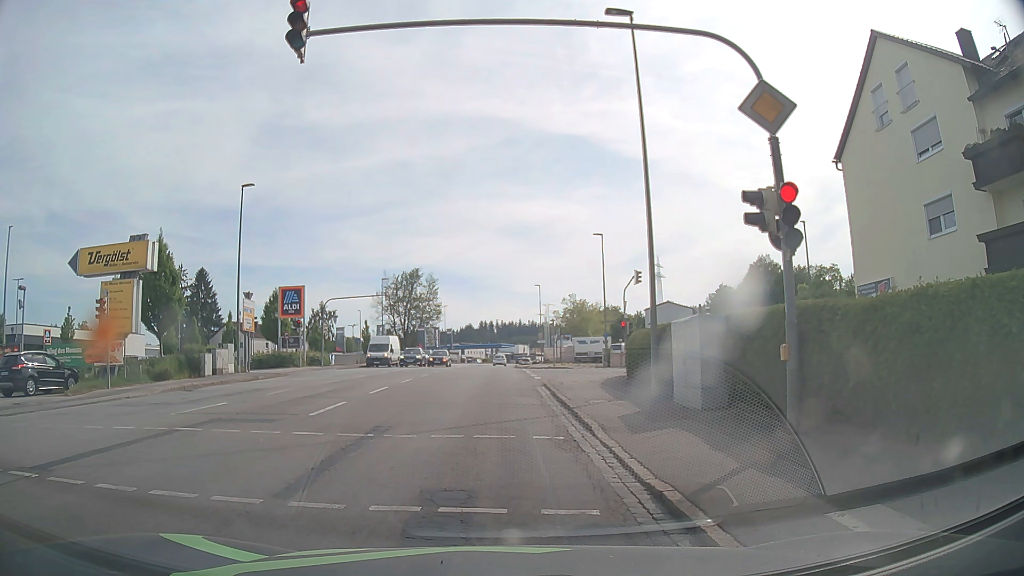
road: tertiary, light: Day
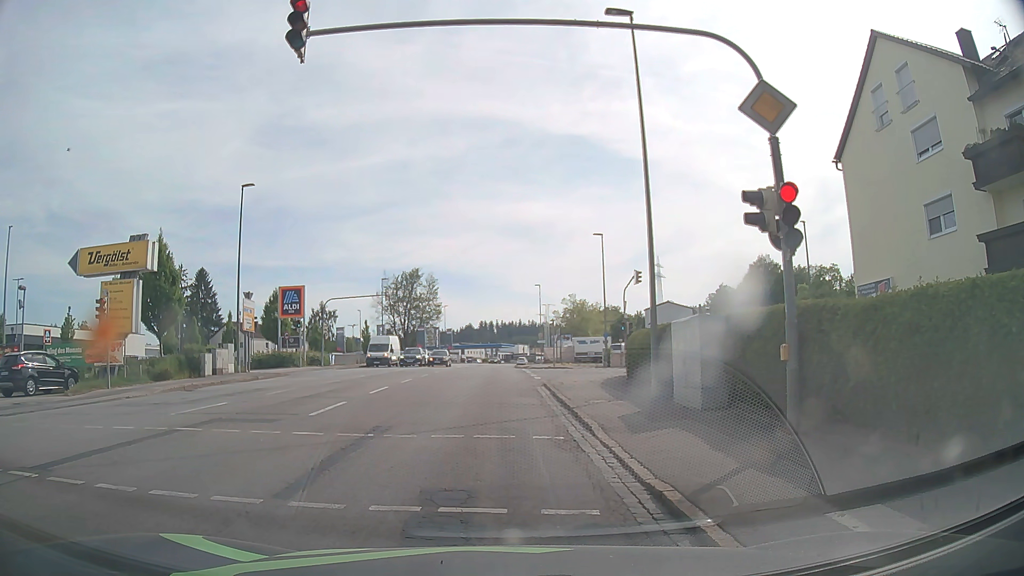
(0.0, 0.0) m; 0°
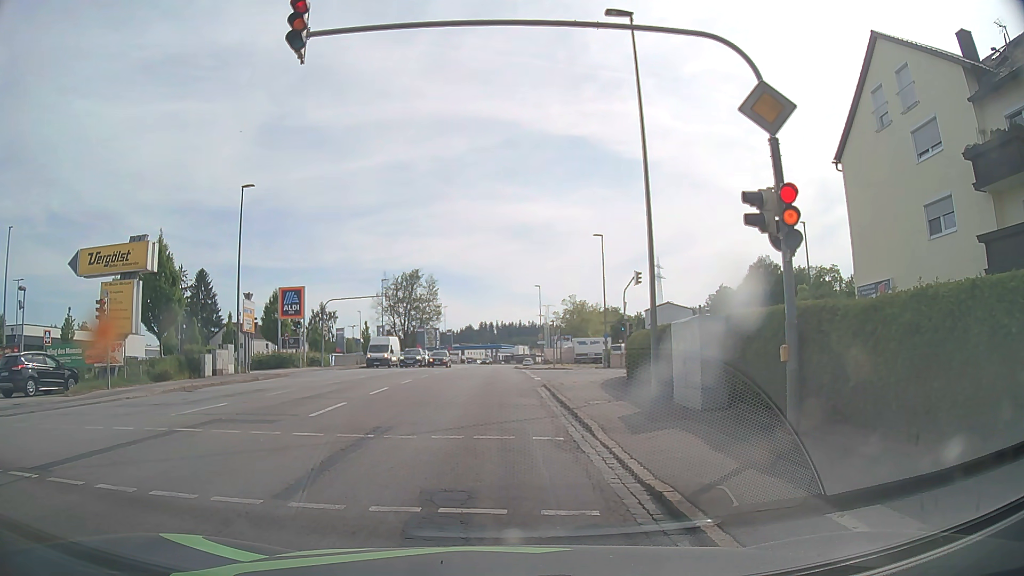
(0.0, 0.0) m; 0°
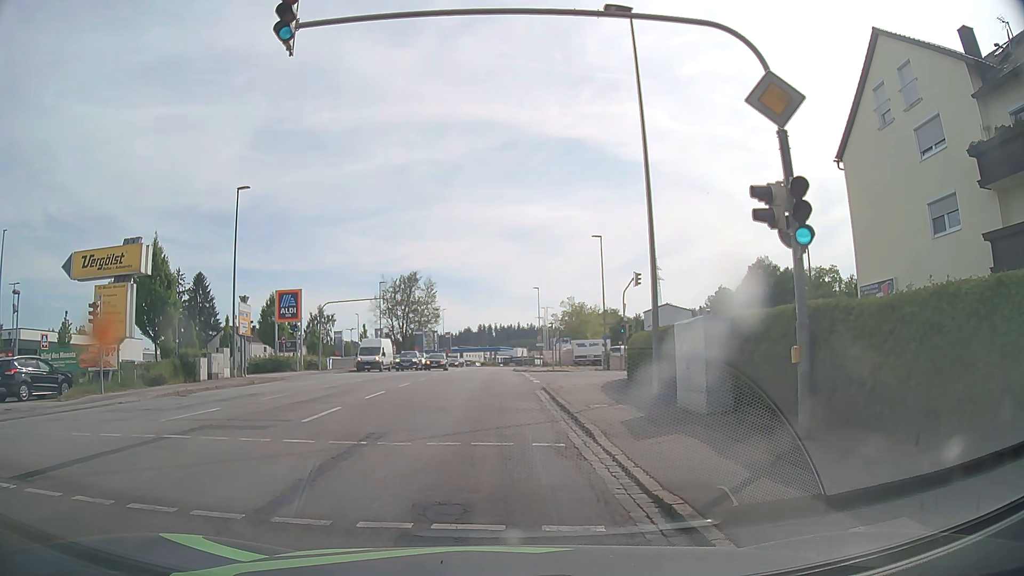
(0.0, +0.4) m; 0°
